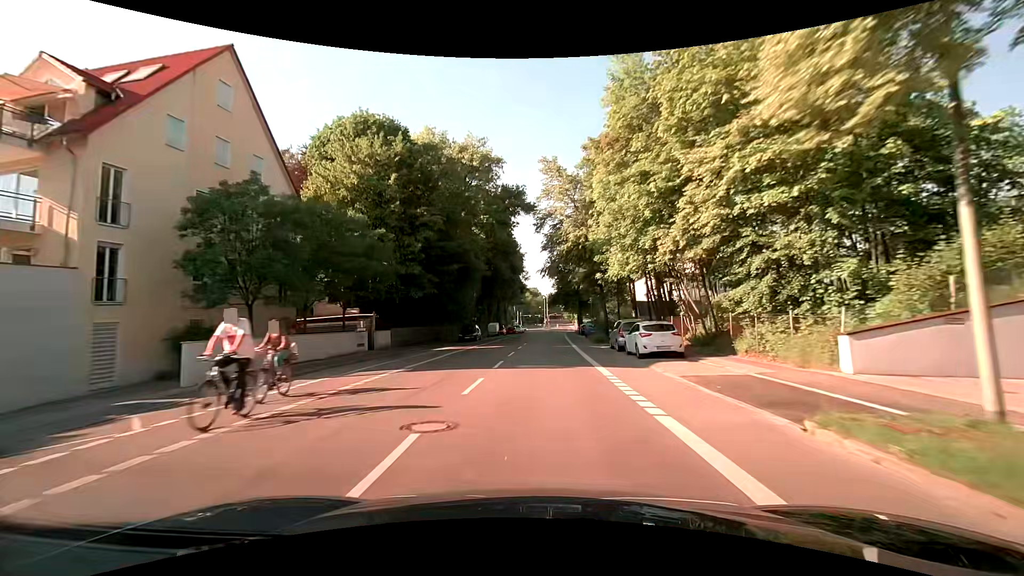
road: secondary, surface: asphalt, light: Day
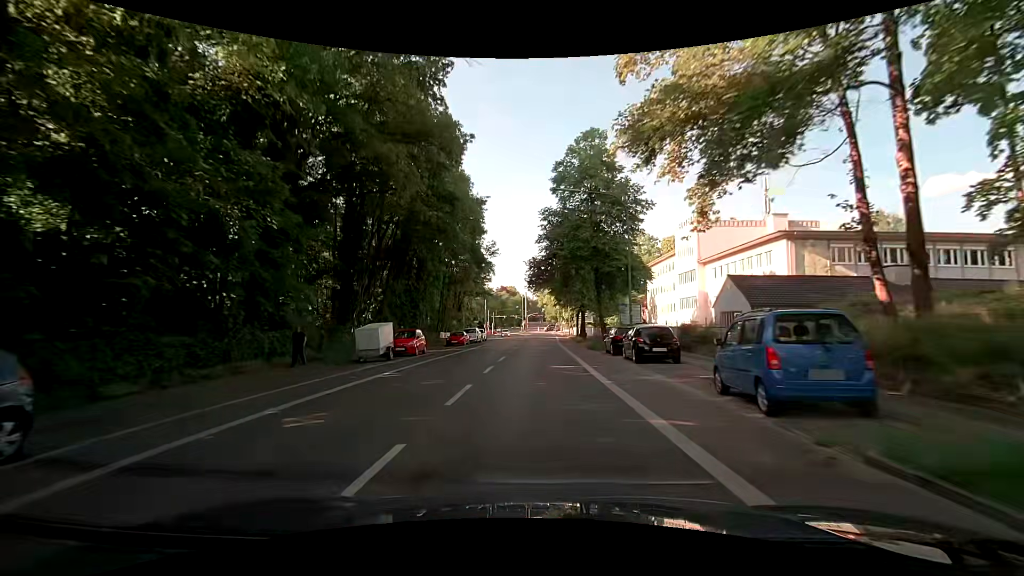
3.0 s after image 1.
(+0.9, +43.2) m; +2°
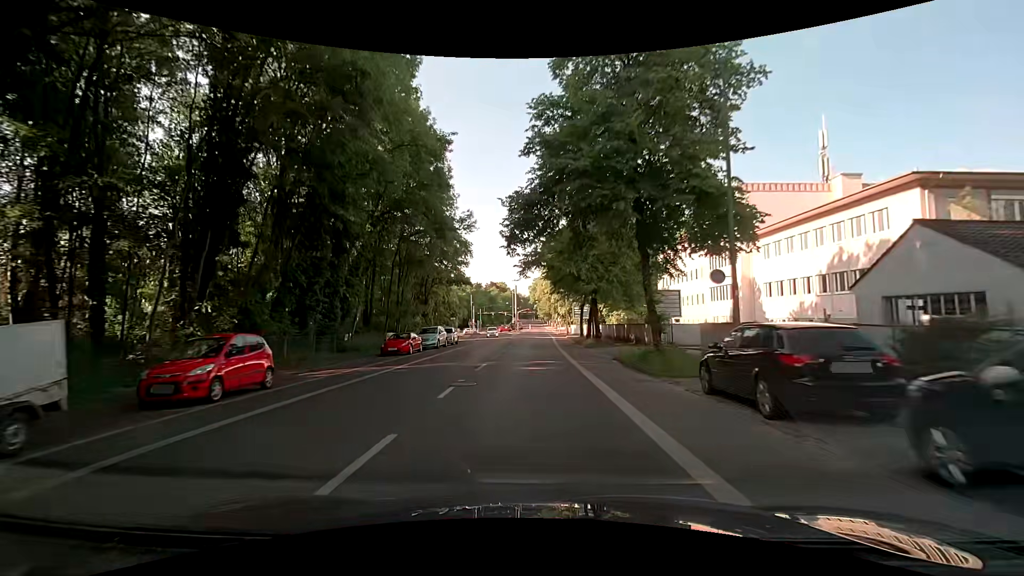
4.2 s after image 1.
(+0.2, +17.3) m; +2°
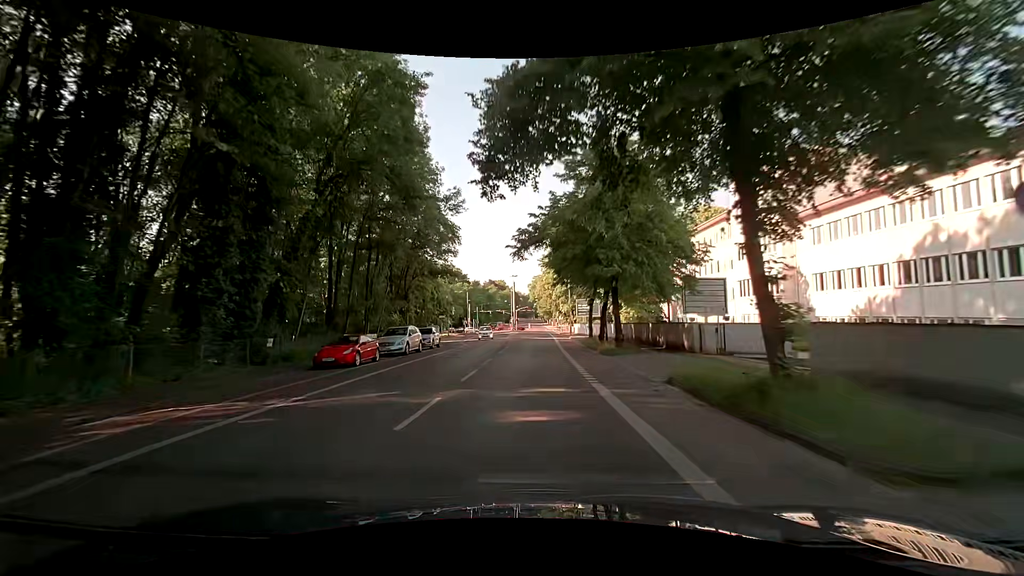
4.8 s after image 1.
(0.0, +8.6) m; 0°
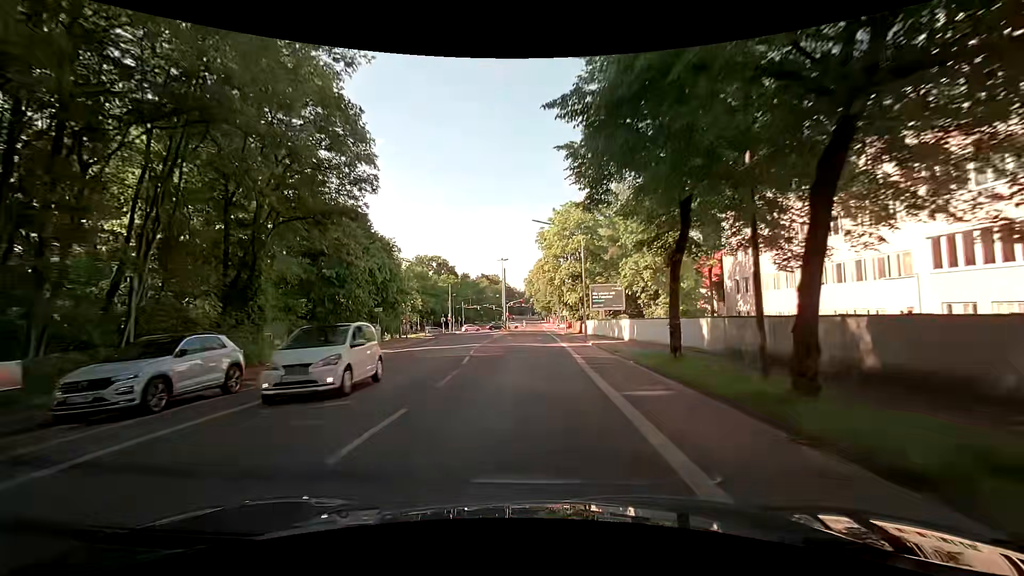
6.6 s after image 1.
(0.0, +25.5) m; 0°
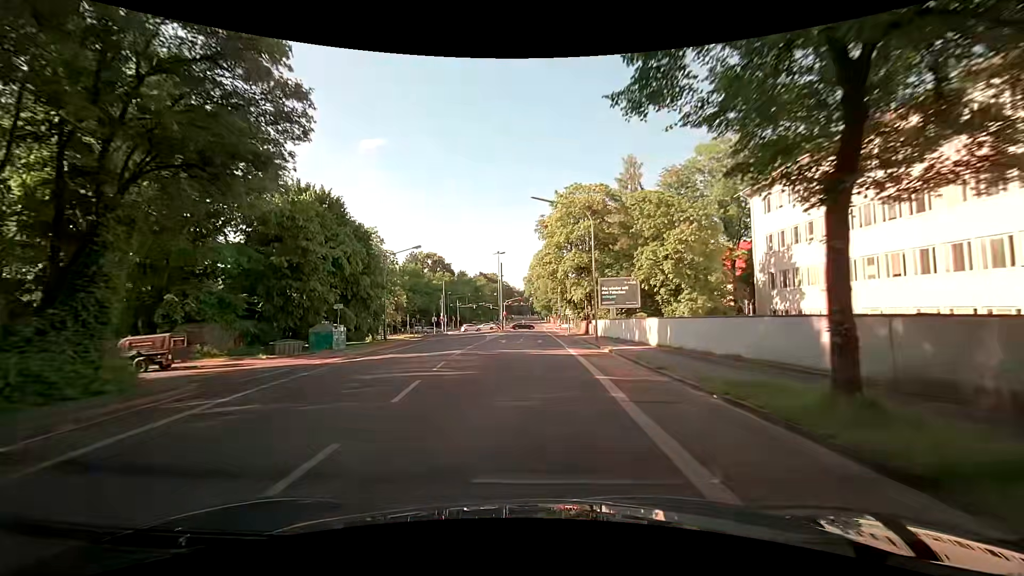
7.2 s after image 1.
(+0.1, +8.2) m; +1°
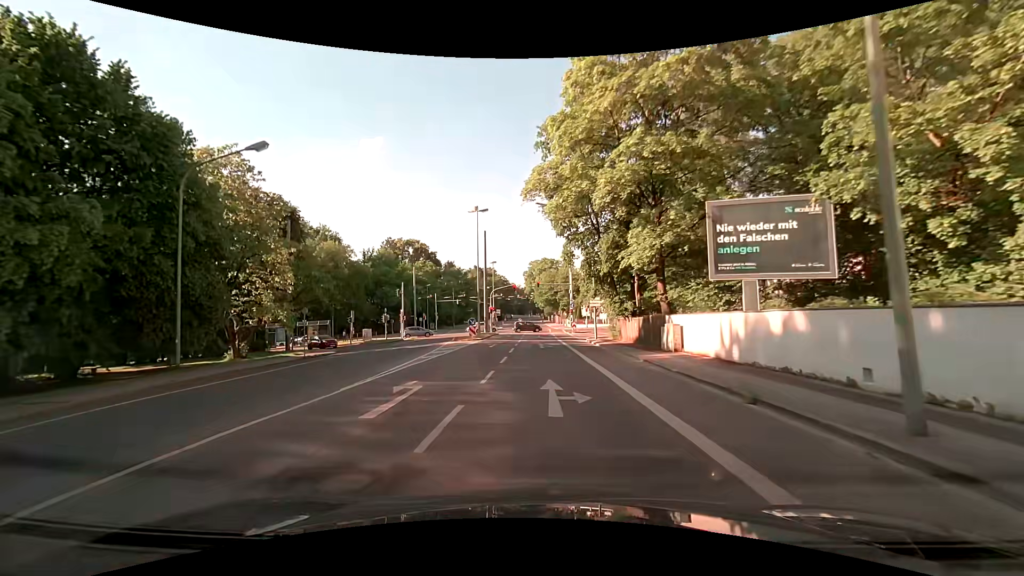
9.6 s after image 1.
(-0.4, +30.0) m; -1°
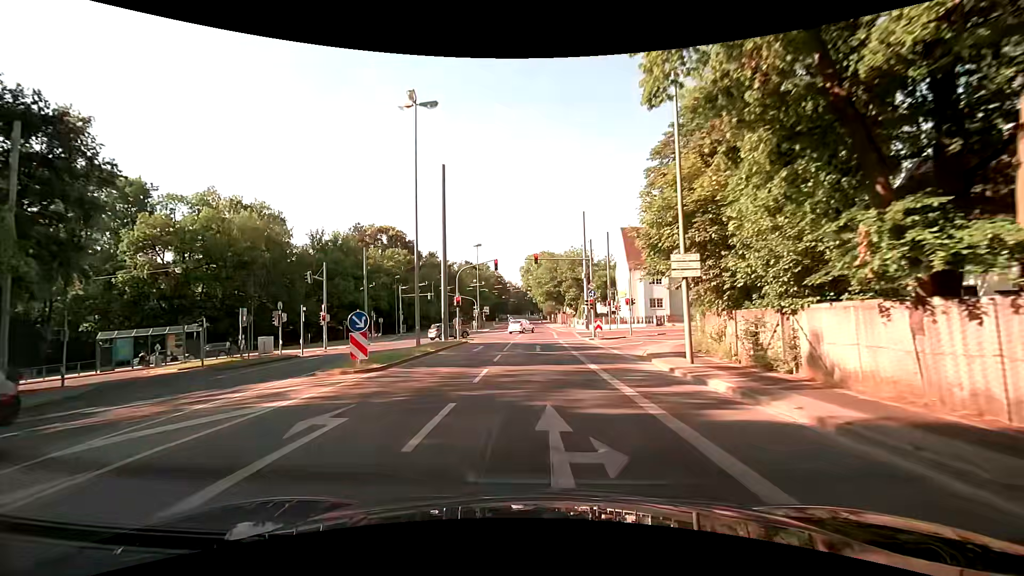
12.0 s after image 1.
(+0.1, +24.4) m; 0°
